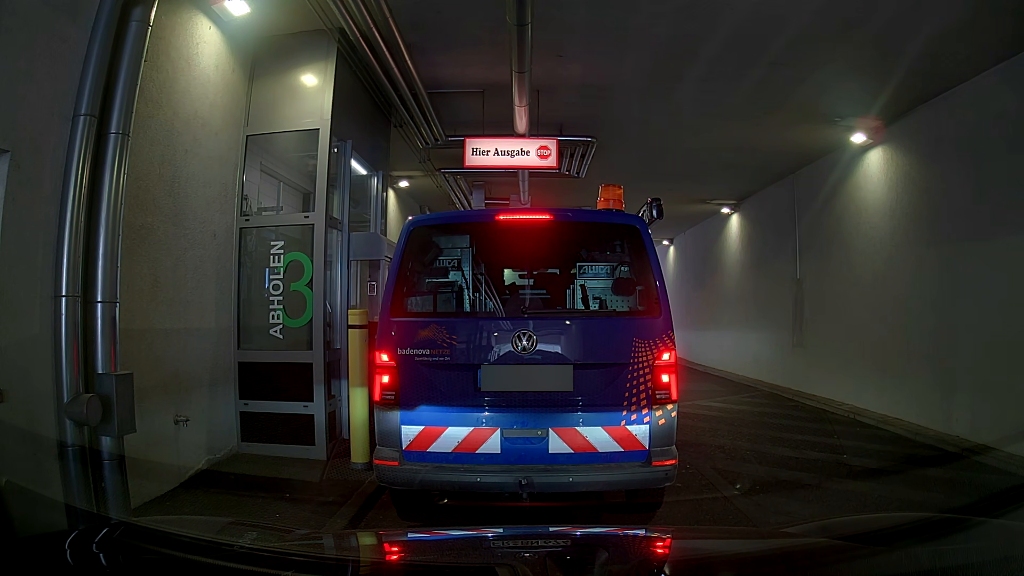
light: Day
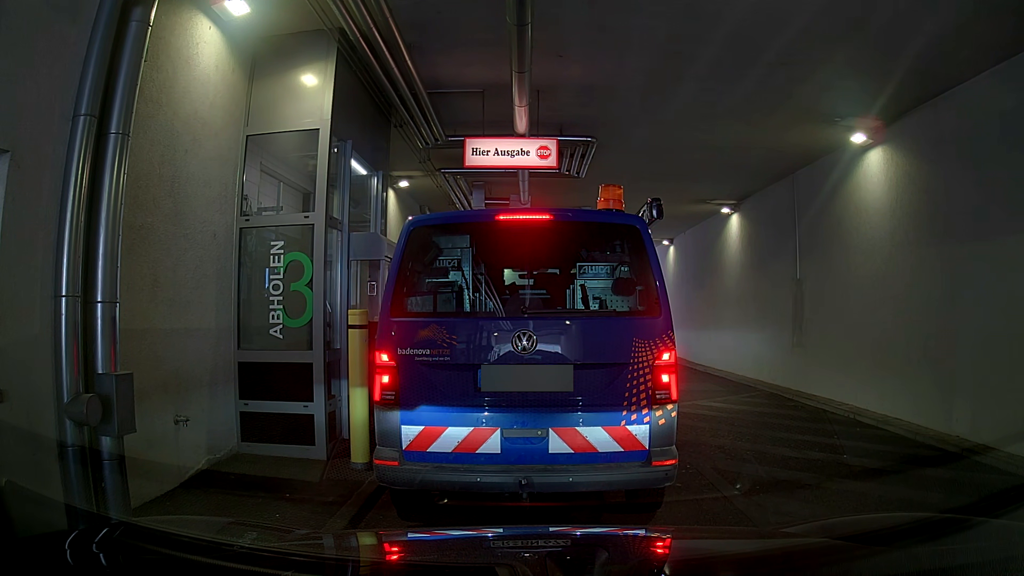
(0.0, 0.0) m; 0°
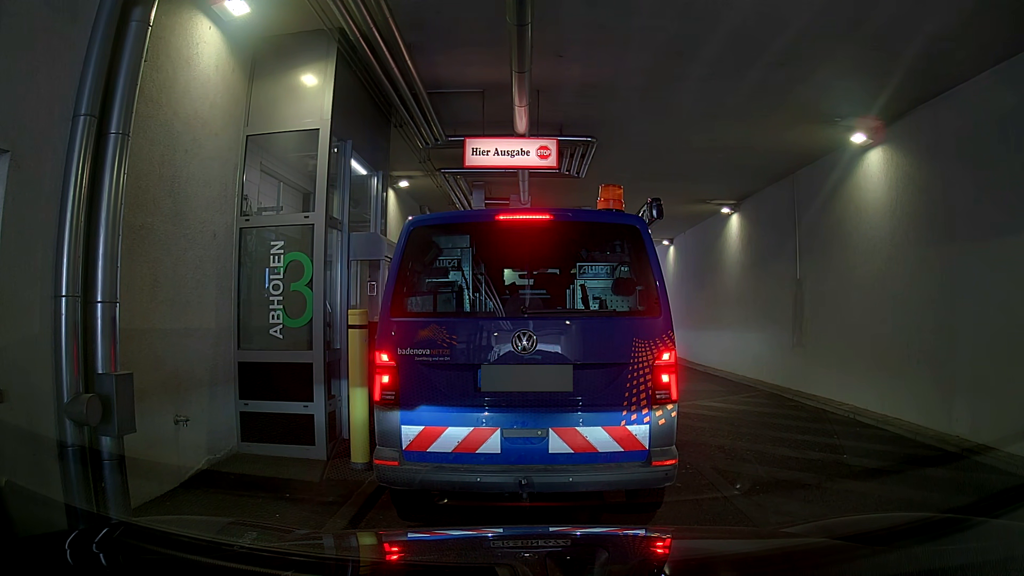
(0.0, 0.0) m; 0°
